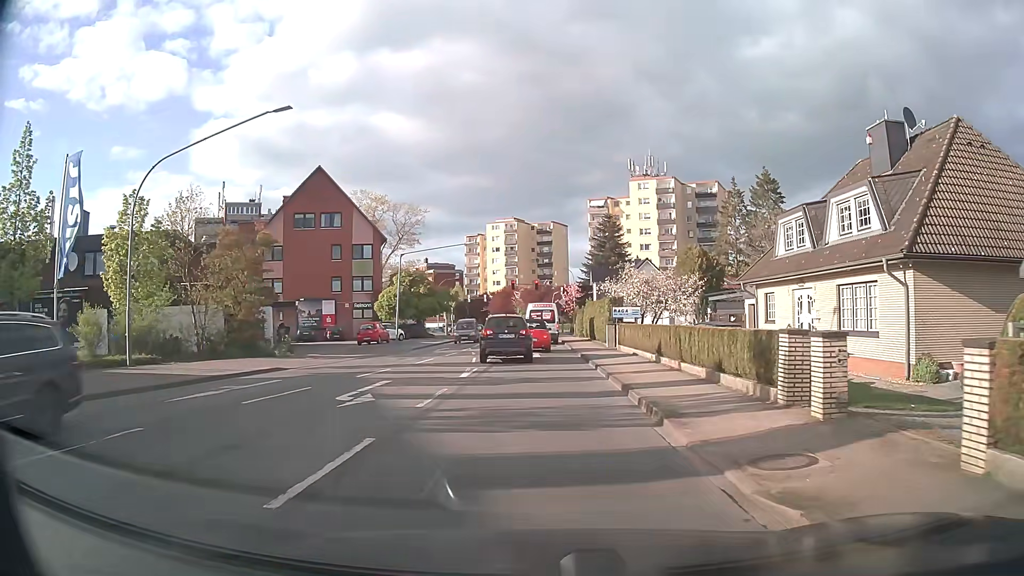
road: secondary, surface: asphalt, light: Day
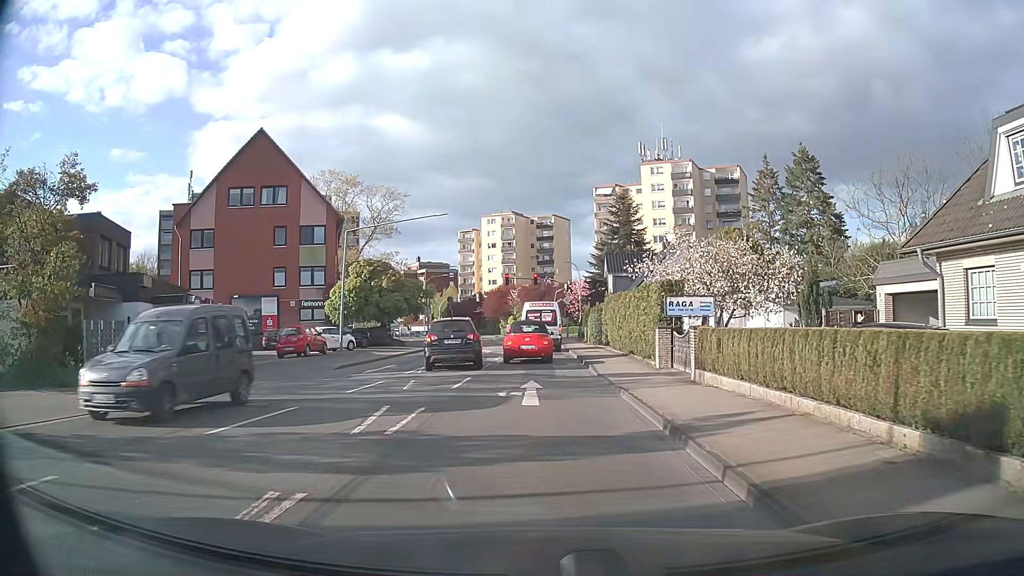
(0.0, +14.5) m; 0°
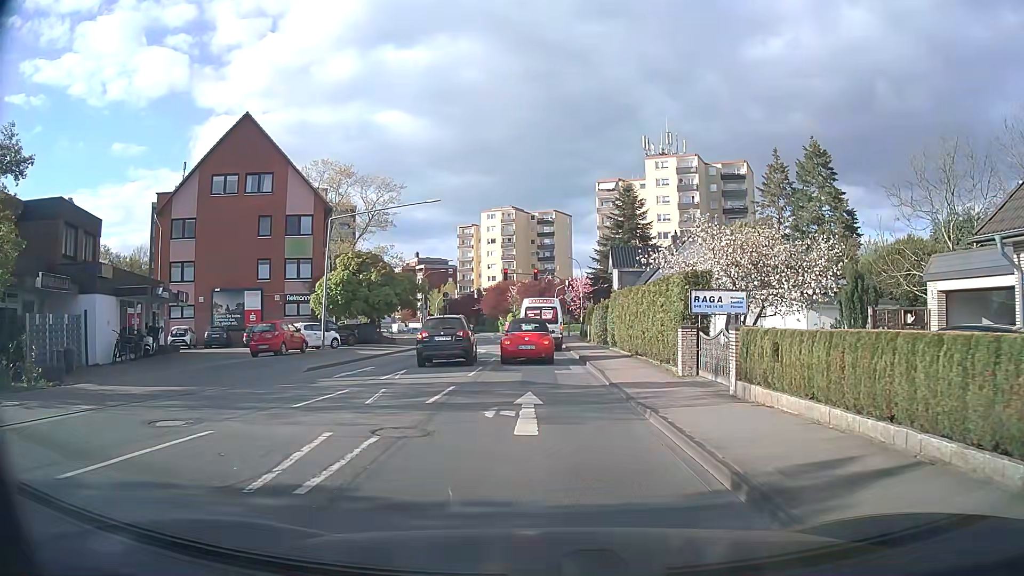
(0.0, +3.1) m; +1°
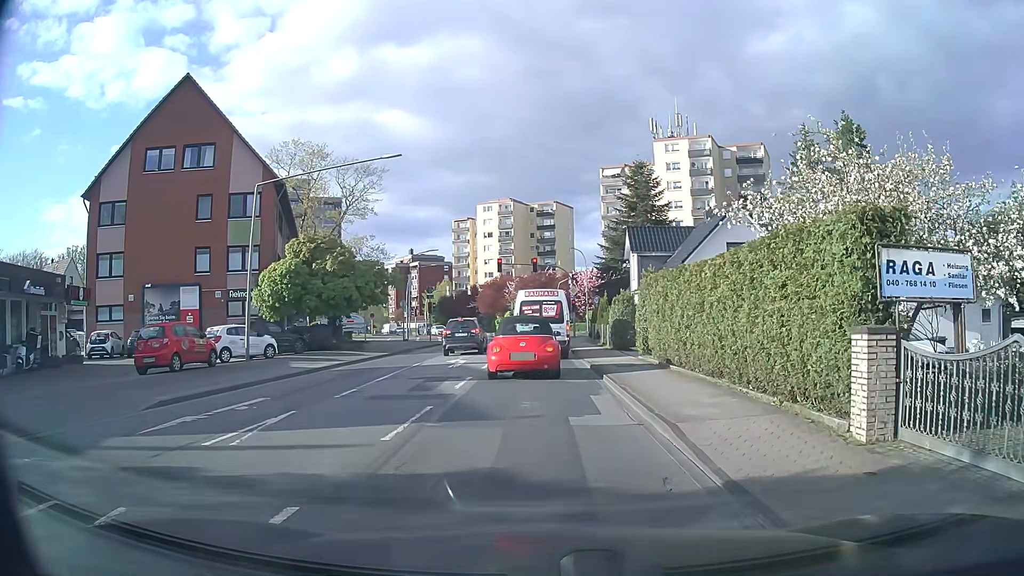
(0.0, +9.1) m; 0°
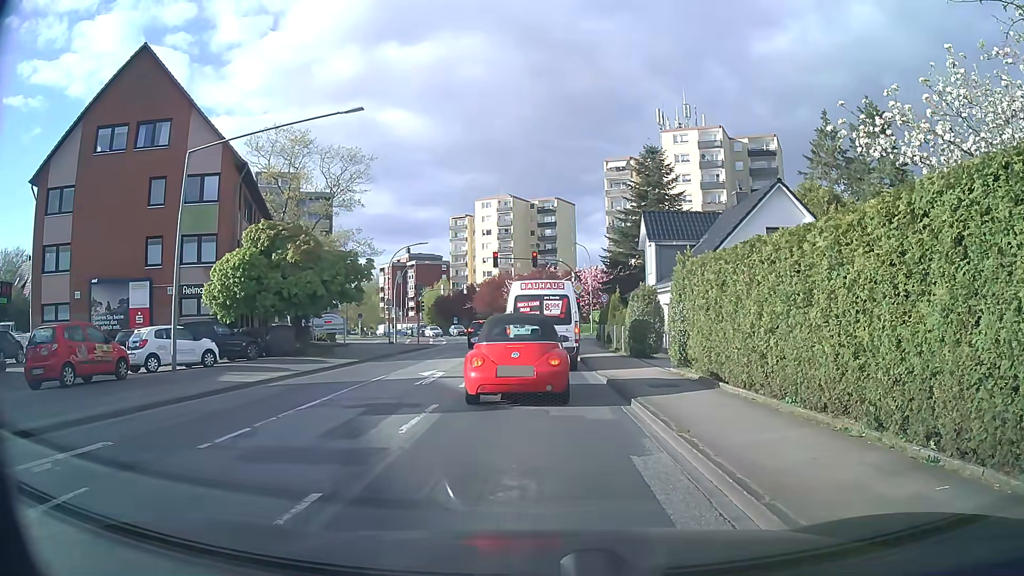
(0.0, +5.5) m; +1°
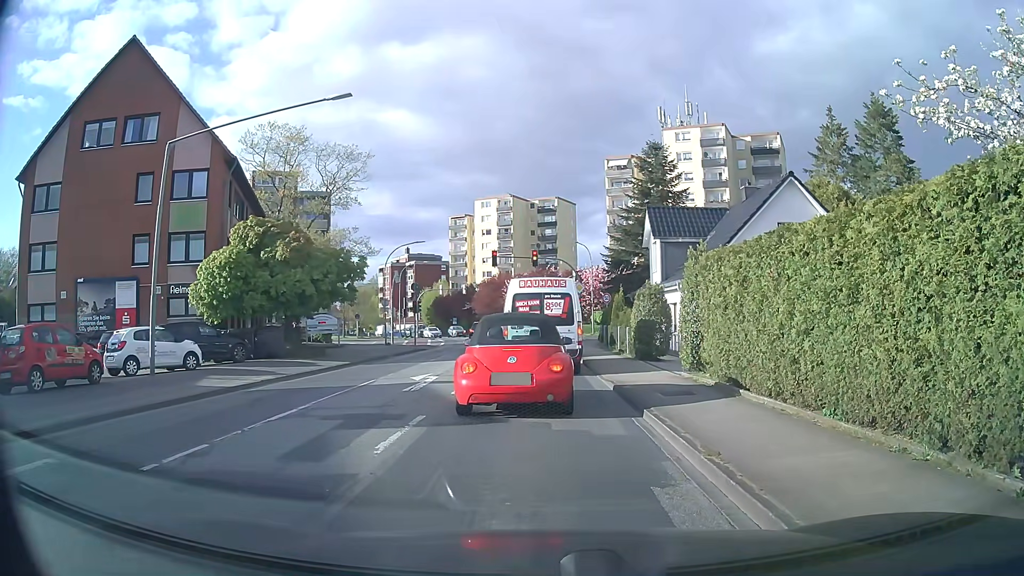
(0.0, +1.3) m; 0°
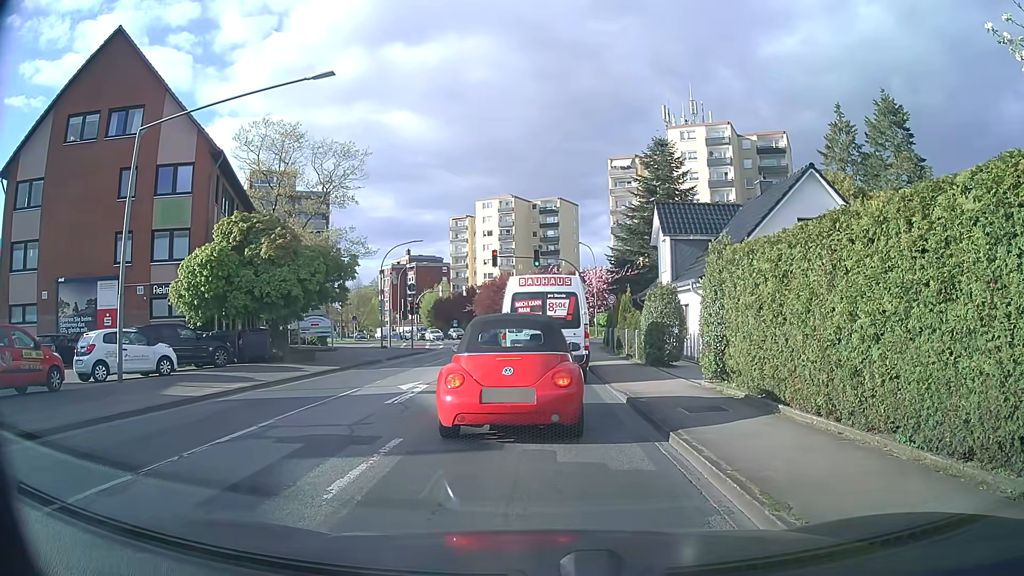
(0.0, +1.8) m; 0°
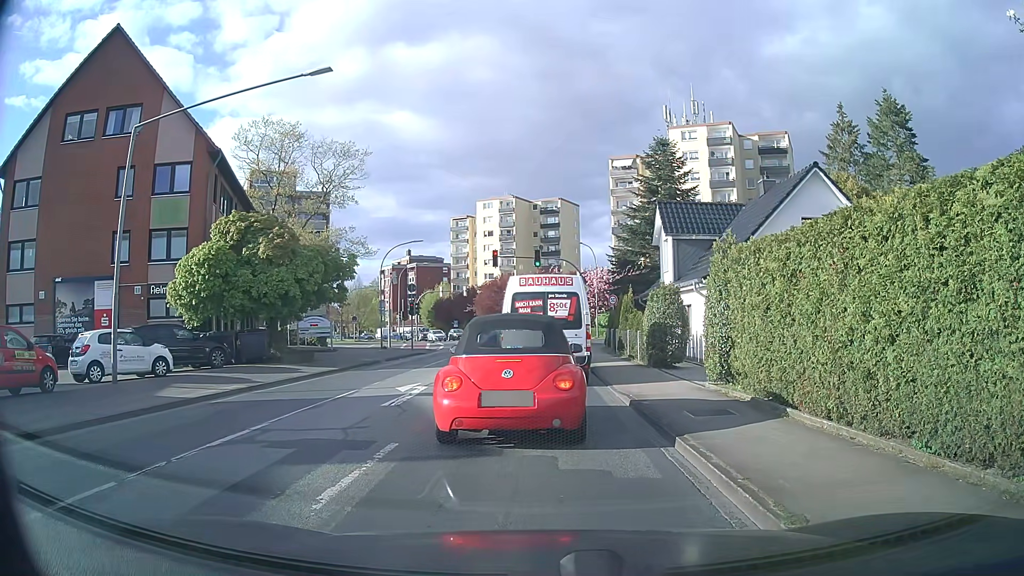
(0.0, +0.3) m; 0°
